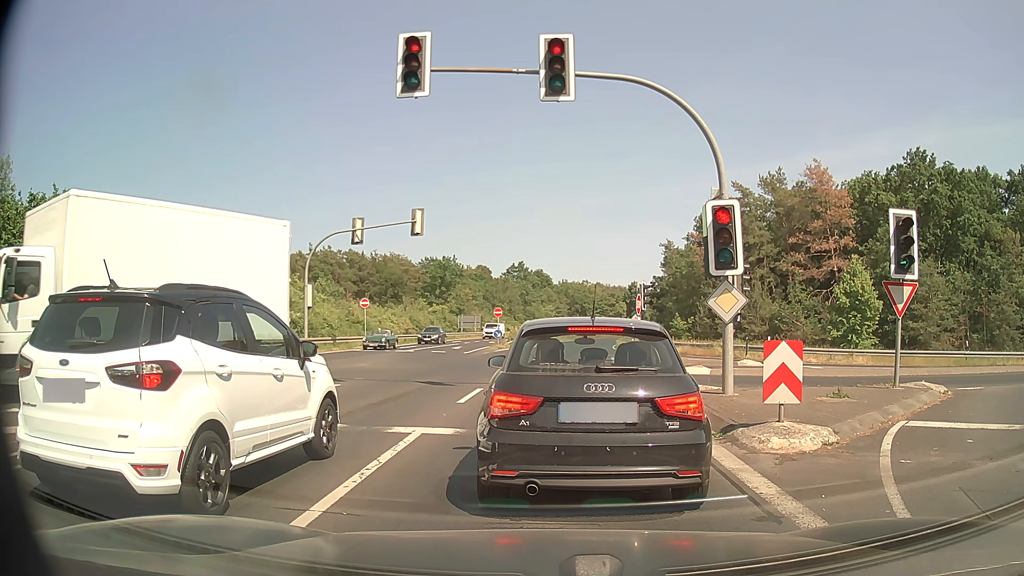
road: secondary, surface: asphalt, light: Day
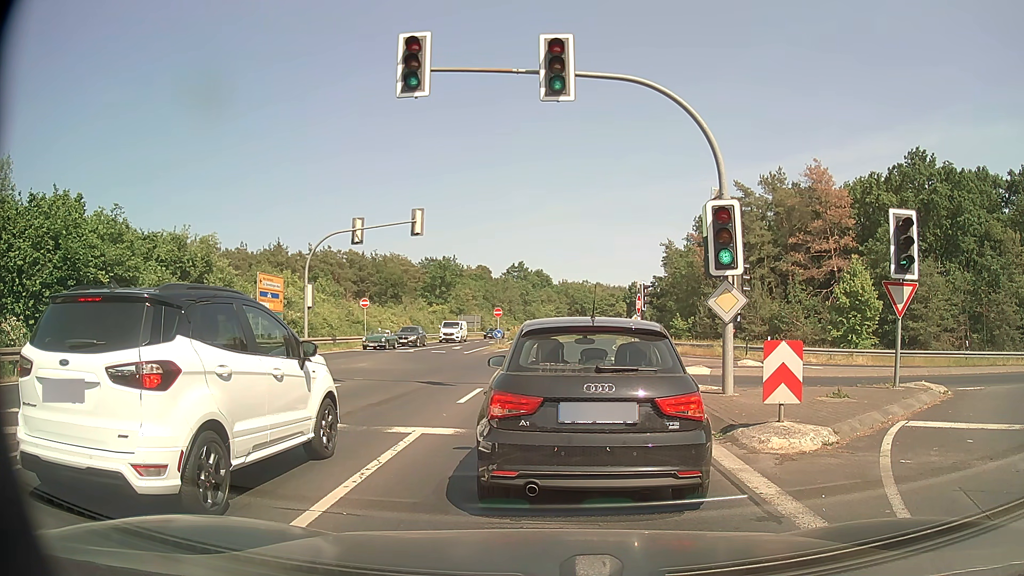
(0.0, 0.0) m; 0°
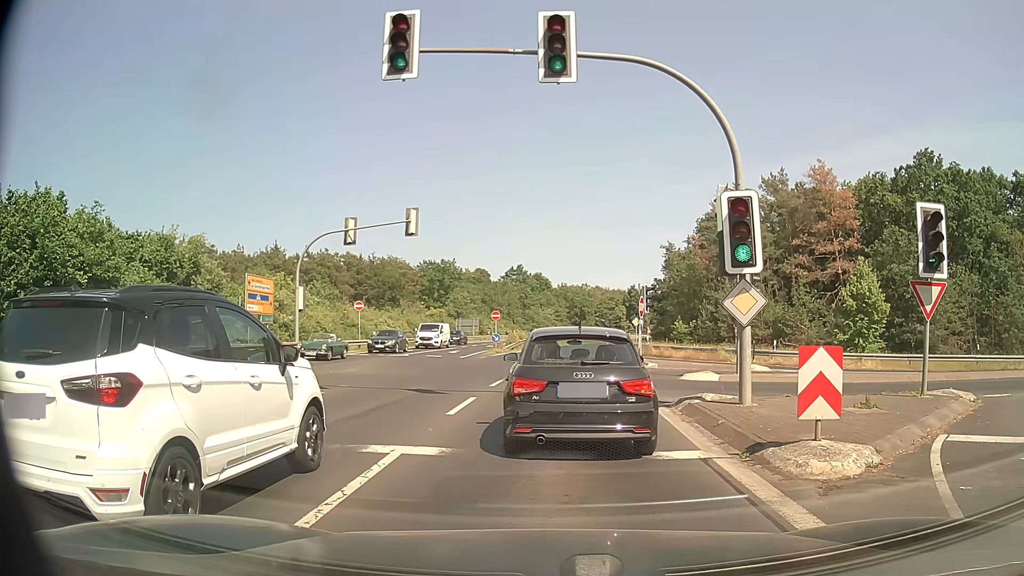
(0.0, +1.3) m; -1°
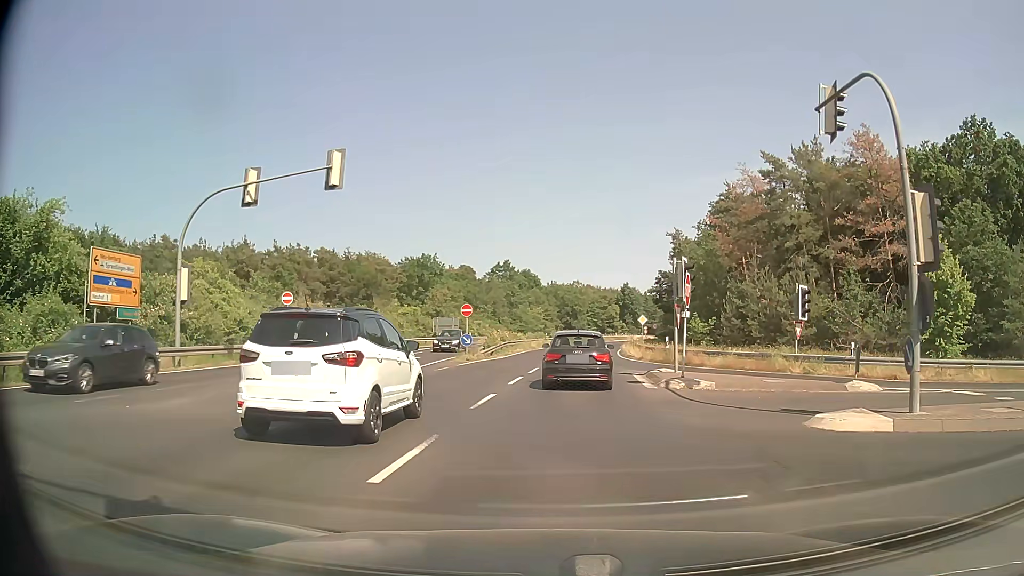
(+0.1, +11.7) m; +1°
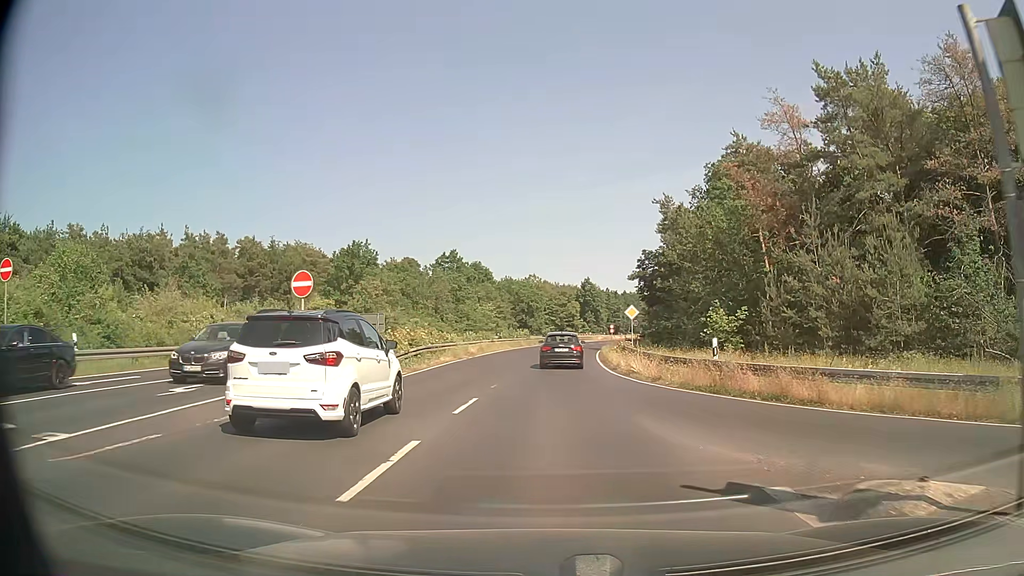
(+0.6, +18.4) m; +4°
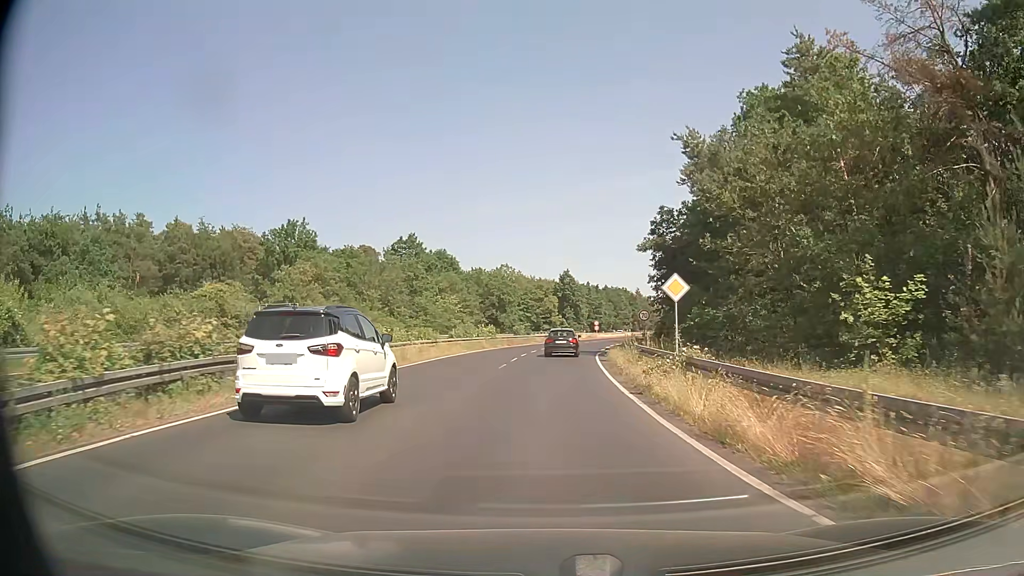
(+0.3, +18.7) m; +2°
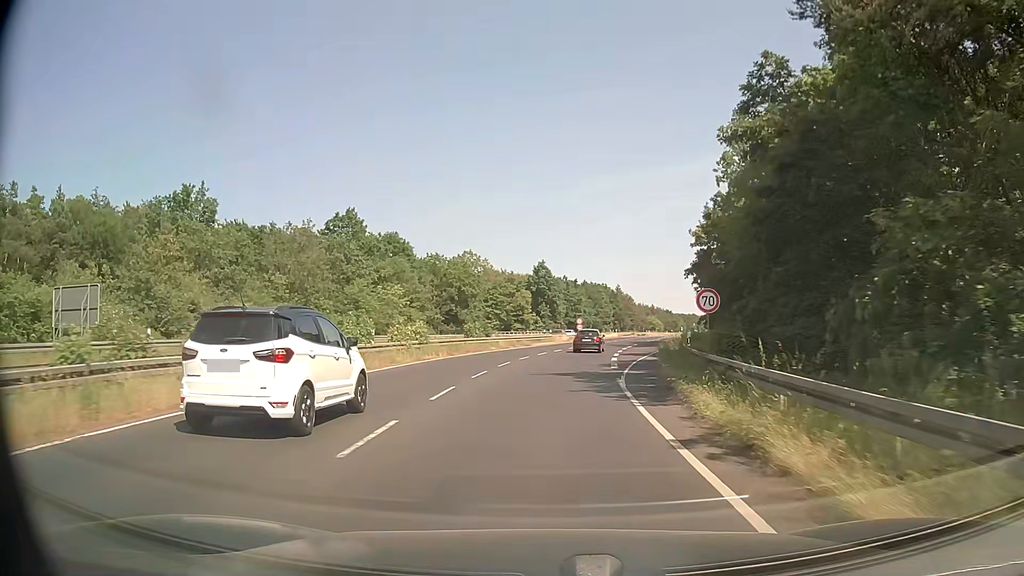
(+0.6, +22.3) m; +3°
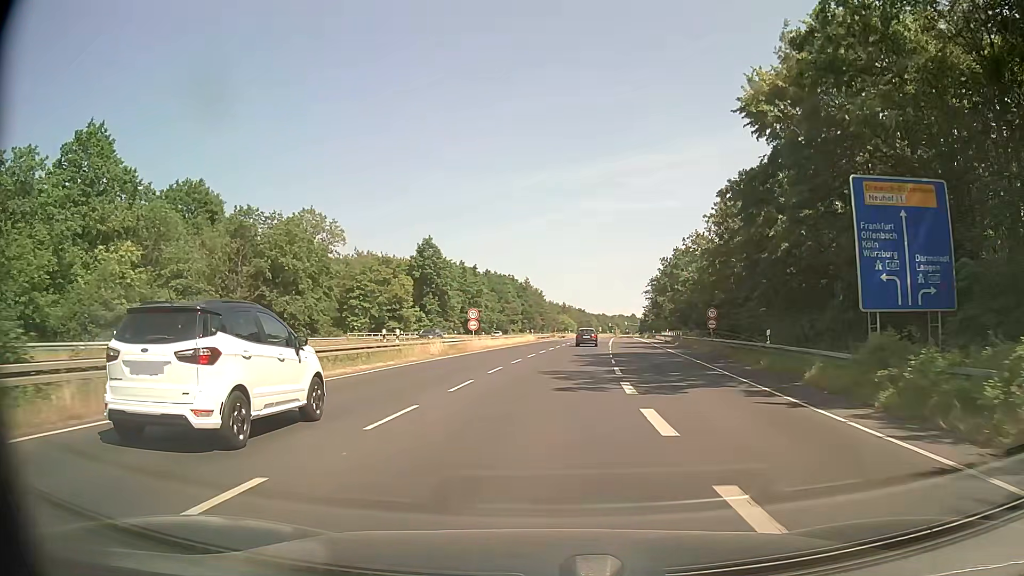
(+2.6, +40.2) m; +8°
(0, +10) (+1, +20) (+1, +30) (+2, +40) (+3, +50) (+4, +60) (+5, +70) (+7, +80) (+8, +90) (+9, +100) m
